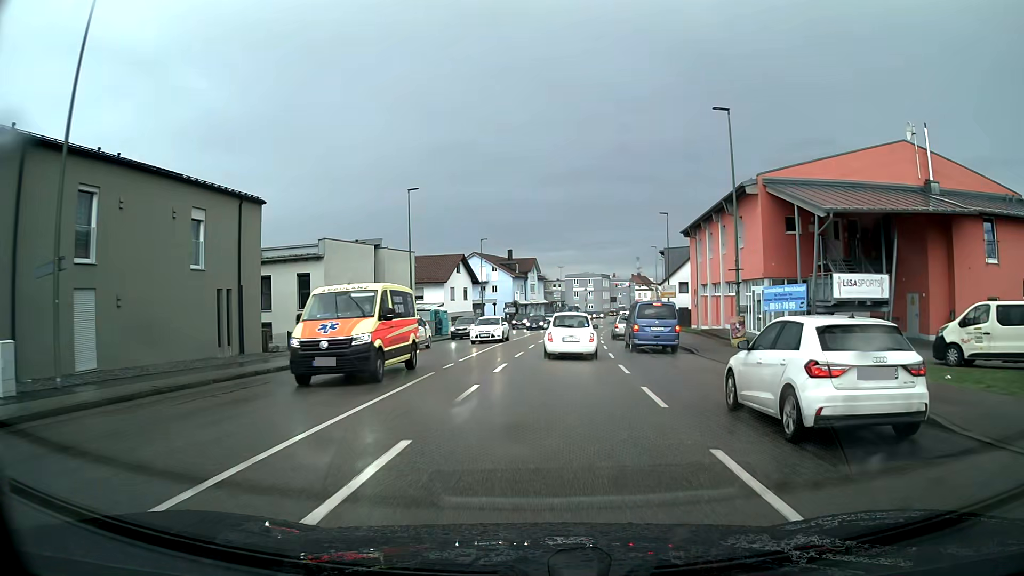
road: tertiary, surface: asphalt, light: Day
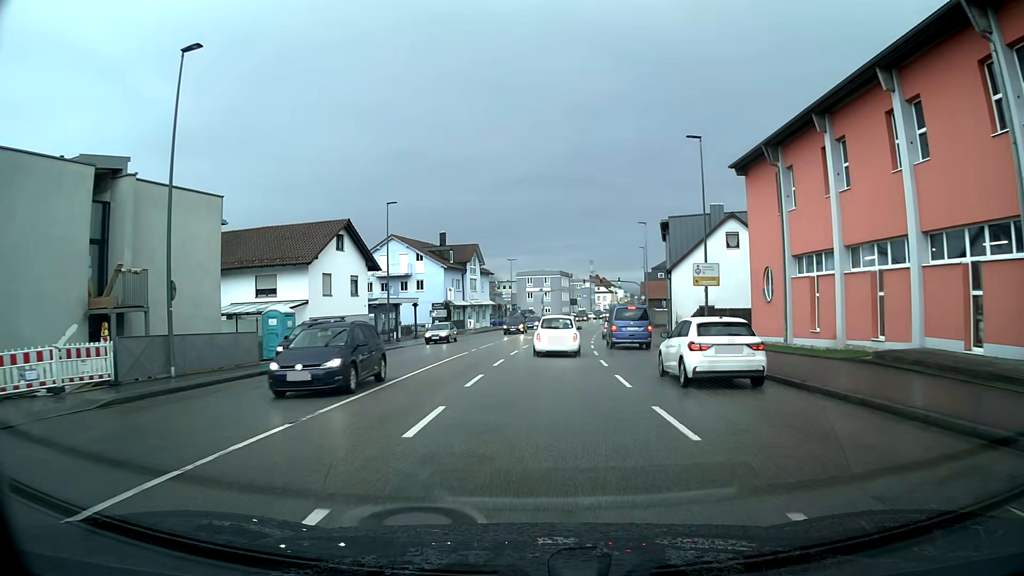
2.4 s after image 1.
(+1.0, +26.9) m; +4°
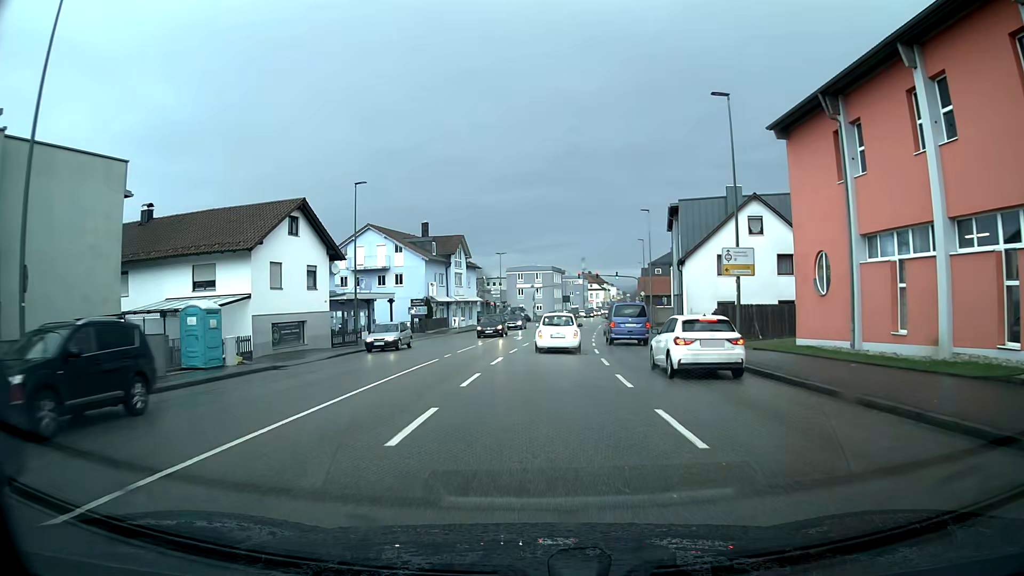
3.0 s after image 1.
(0.0, +6.6) m; +1°
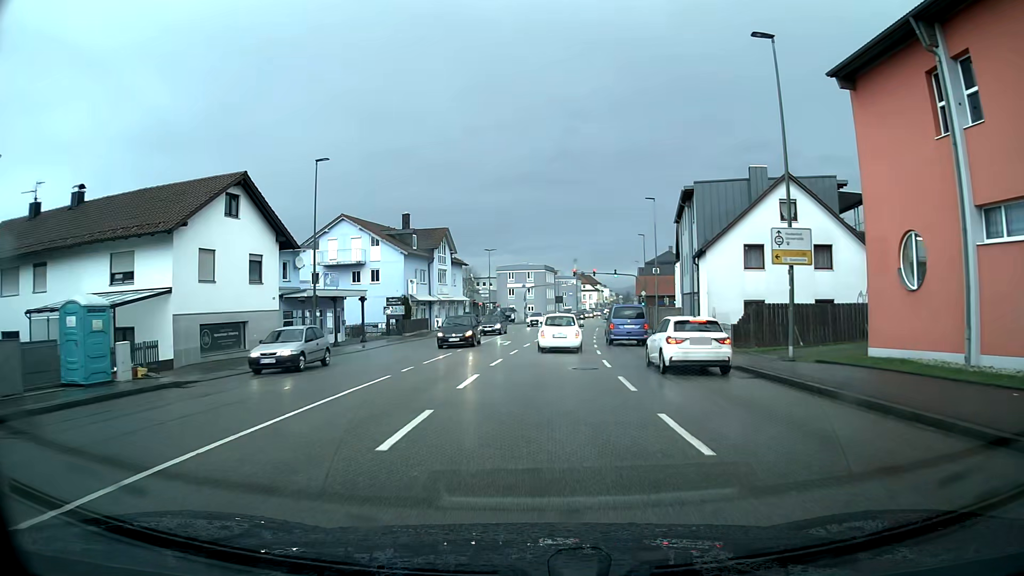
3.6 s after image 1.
(0.0, +6.5) m; +1°
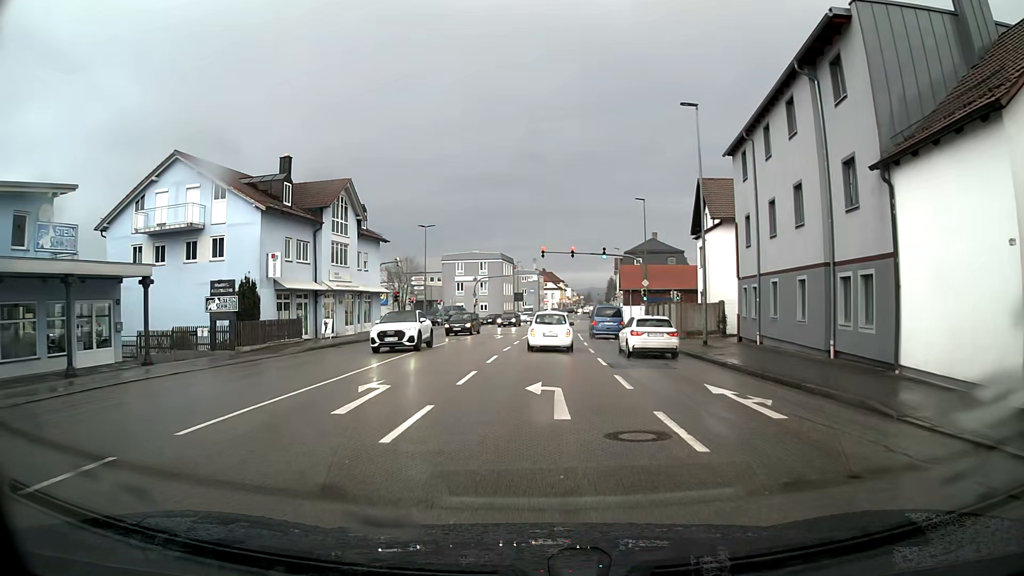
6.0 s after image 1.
(+0.7, +23.8) m; +3°
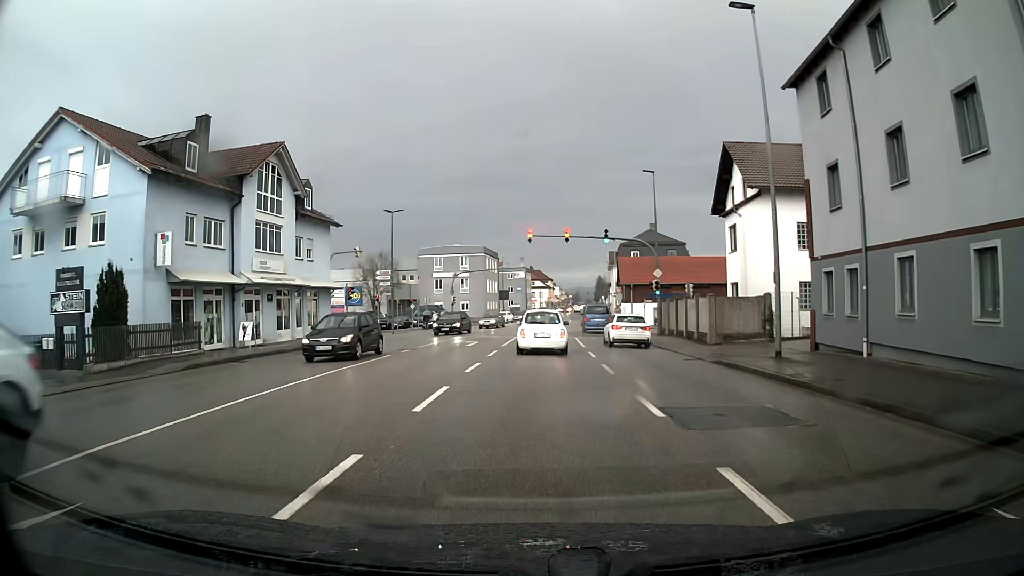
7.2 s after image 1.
(+0.1, +9.8) m; +1°
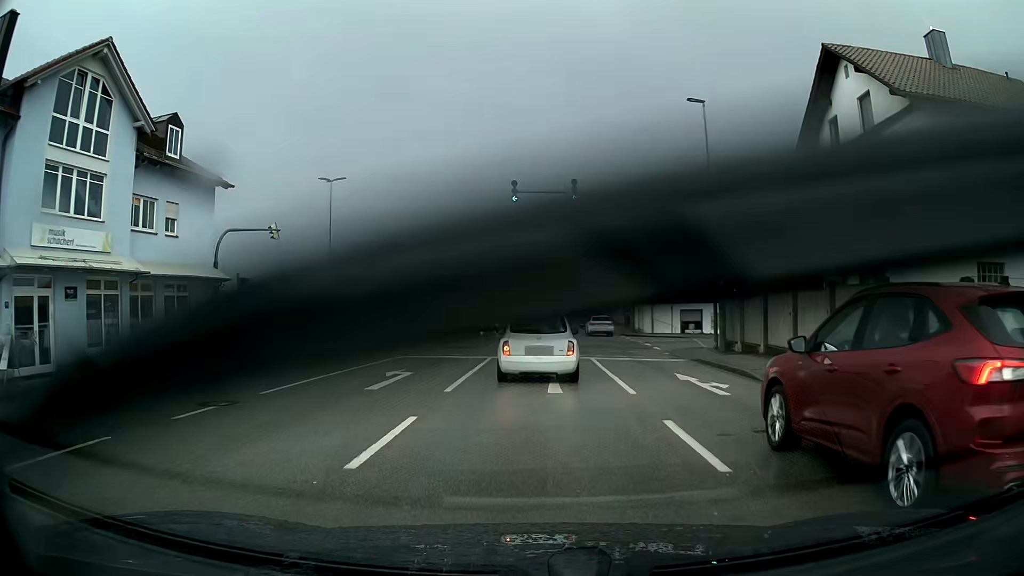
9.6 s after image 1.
(+0.2, +15.2) m; +2°
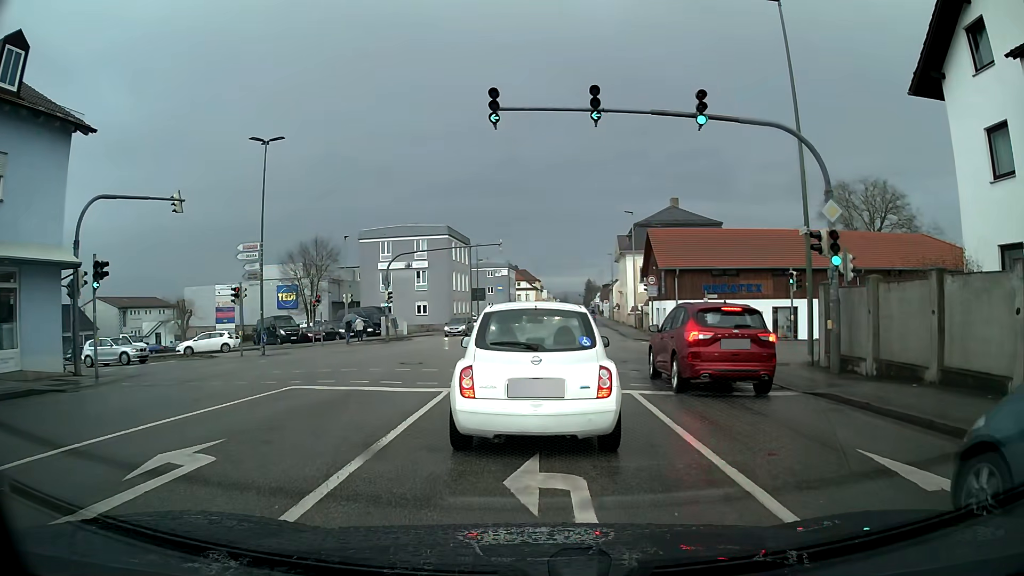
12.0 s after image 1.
(-0.1, +10.0) m; -2°
(0, +10) (0, +20) (-2, +30) (-10, +36) (-19, +38) (-29, +38) (-39, +38) (-49, +38) (-59, +39) (-69, +40) m
